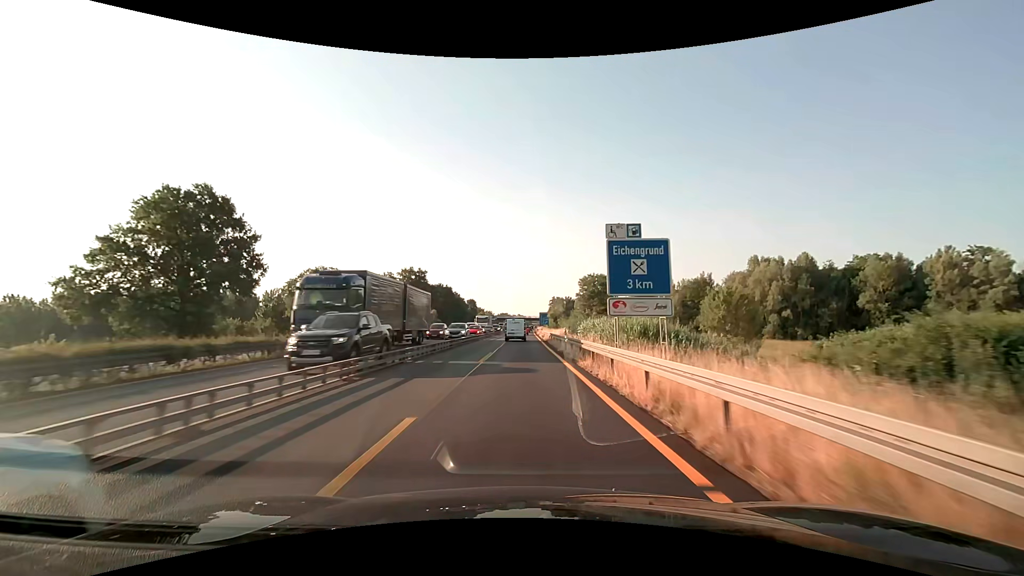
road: motorway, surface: asphalt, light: Day
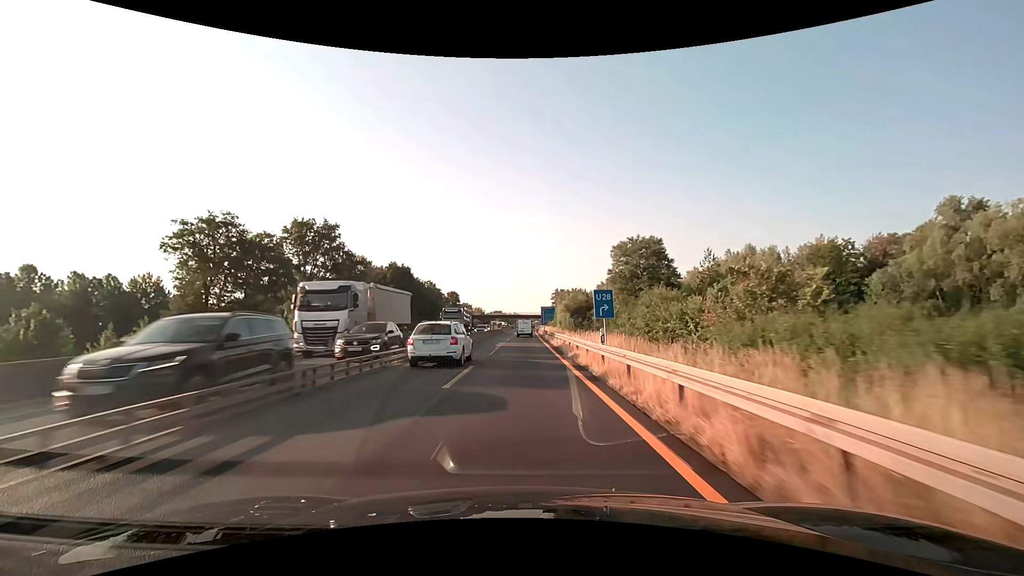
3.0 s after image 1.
(+0.2, +62.7) m; 0°
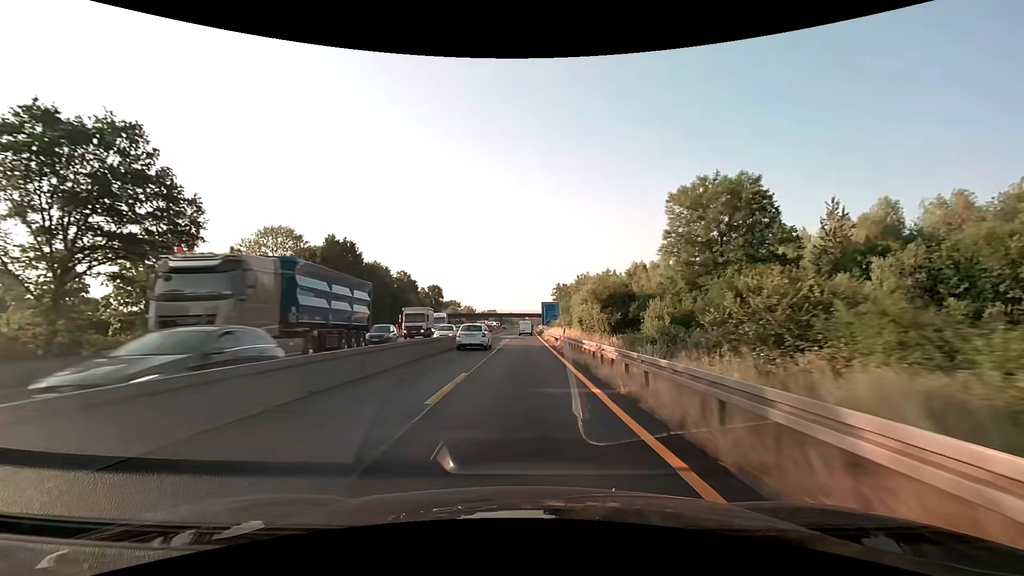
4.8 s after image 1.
(+0.1, +37.6) m; 0°
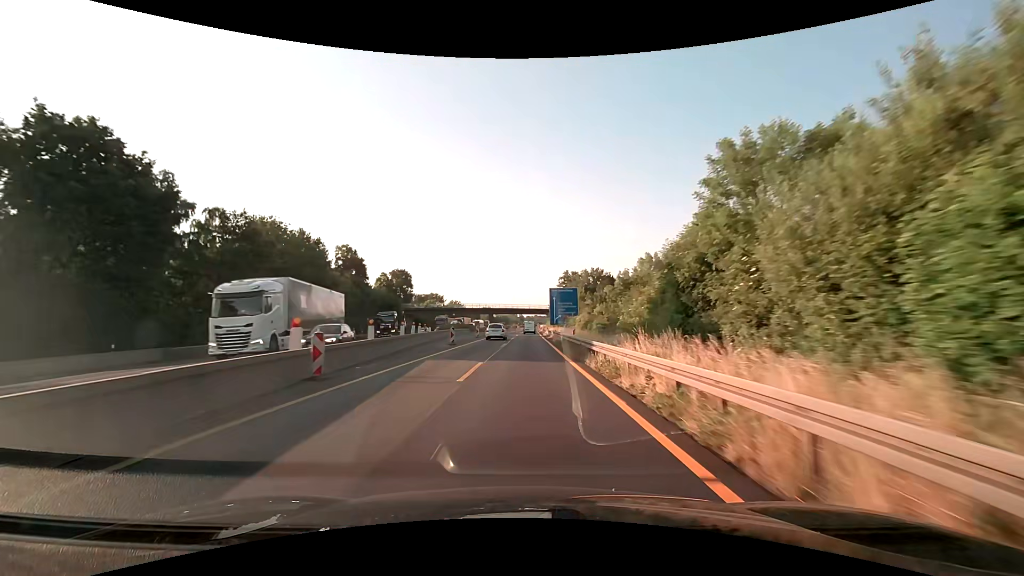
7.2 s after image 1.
(+0.1, +50.2) m; 0°
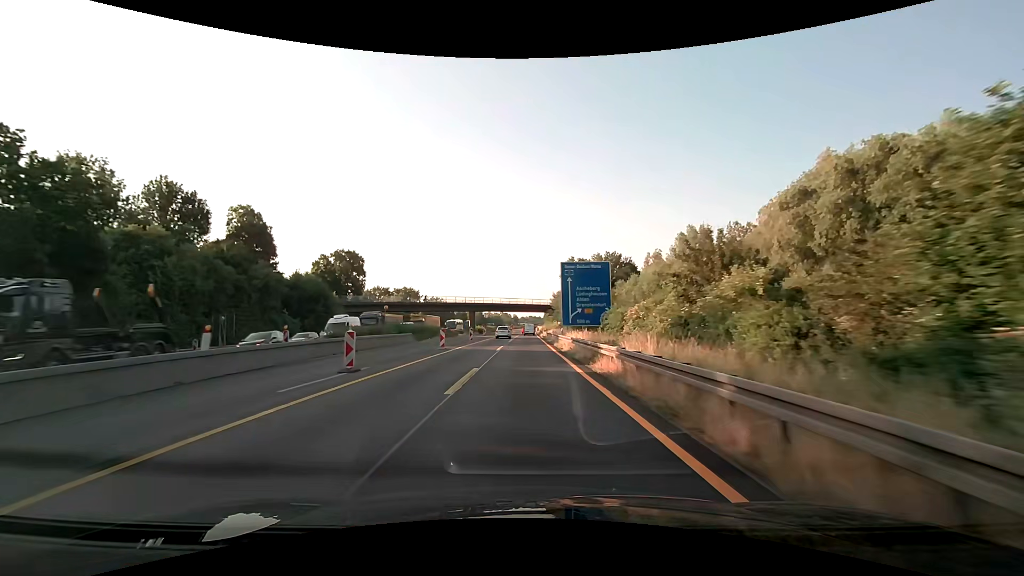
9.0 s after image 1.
(+0.1, +37.6) m; 0°
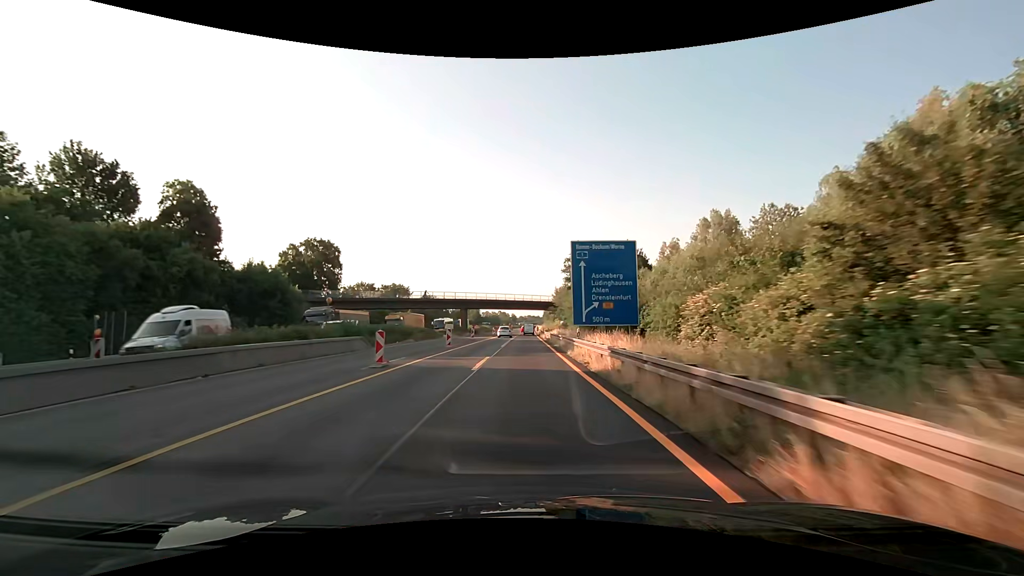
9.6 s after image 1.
(0.0, +12.5) m; +1°
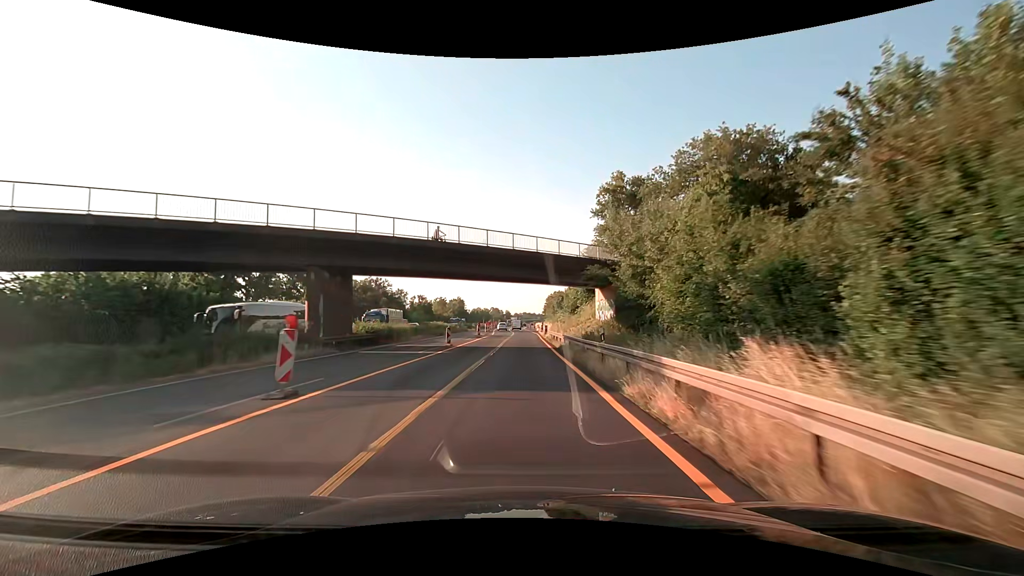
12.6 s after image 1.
(-0.1, +62.6) m; 0°
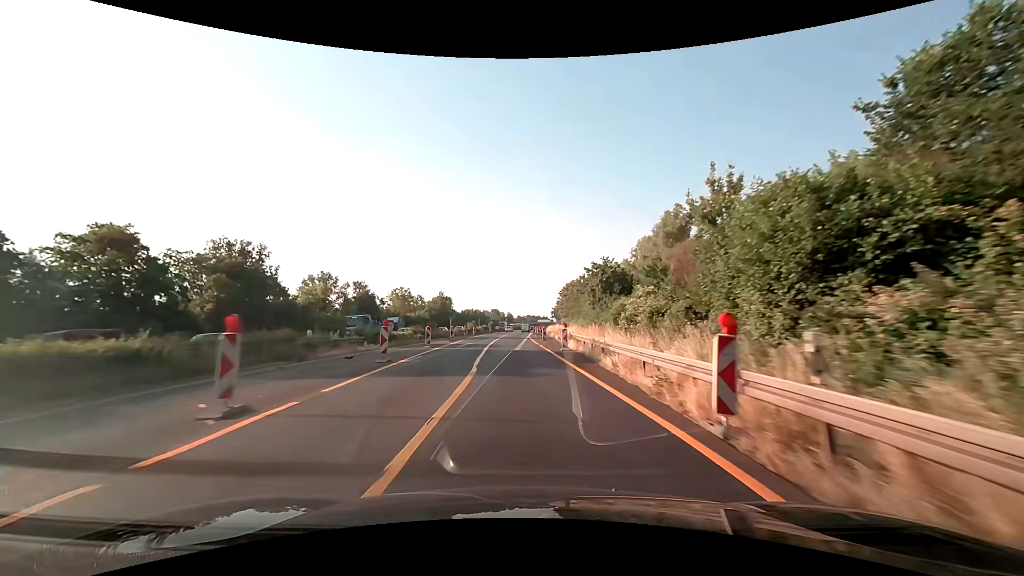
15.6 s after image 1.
(-0.1, +62.7) m; 0°
(0, +10) (0, +20) (-1, +30) (-1, +40) (-1, +50) (-1, +60) (-1, +70) (-1, +80) (-1, +90) (-1, +100) m
